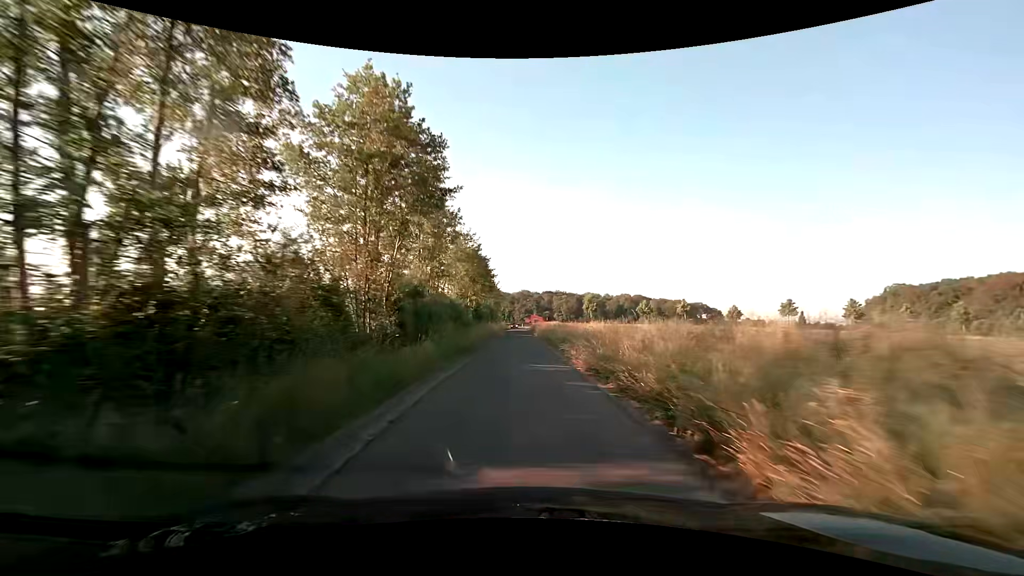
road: unclassified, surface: asphalt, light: Day
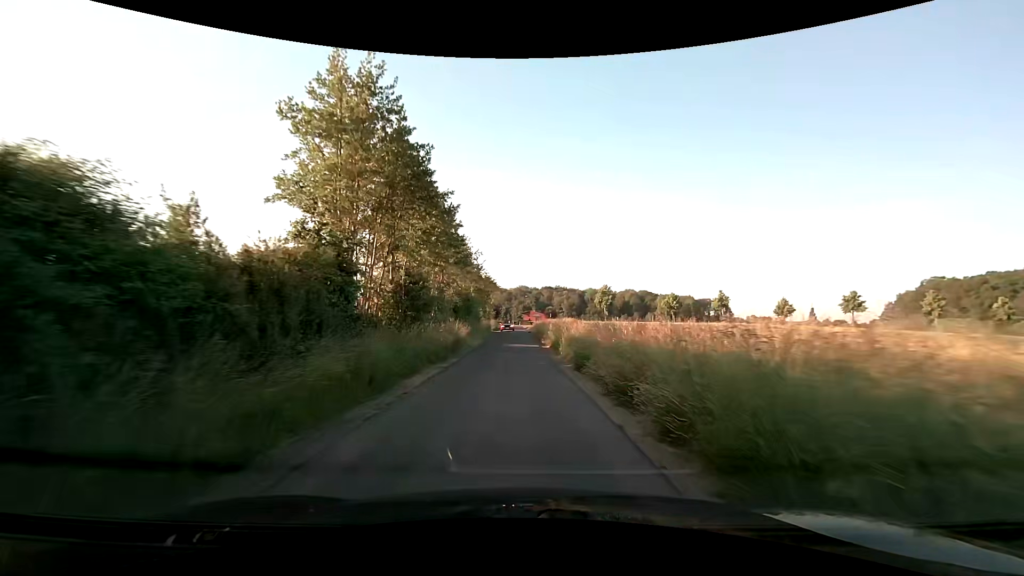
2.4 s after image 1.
(0.0, +29.8) m; 0°
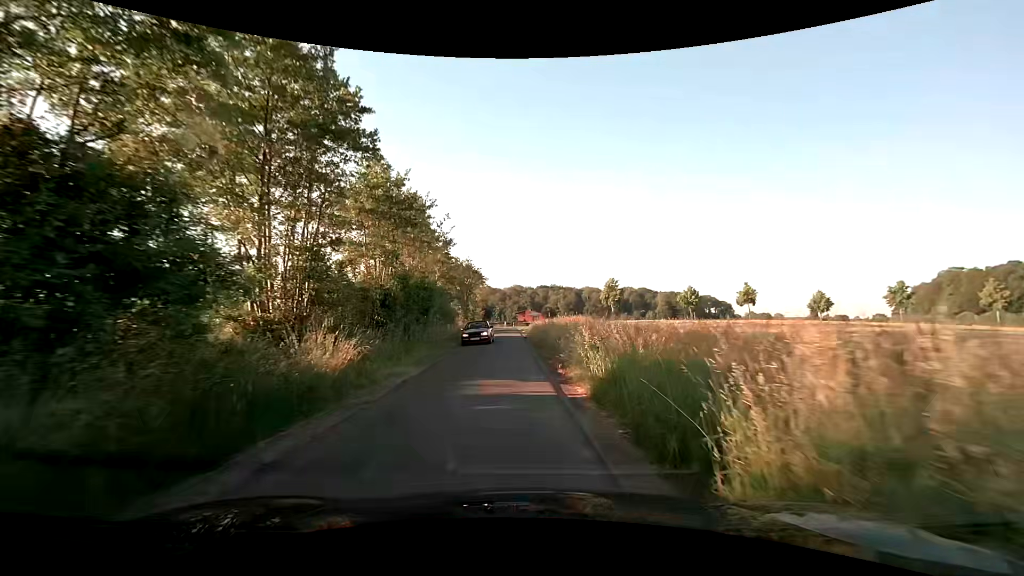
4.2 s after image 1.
(+0.1, +17.2) m; 0°
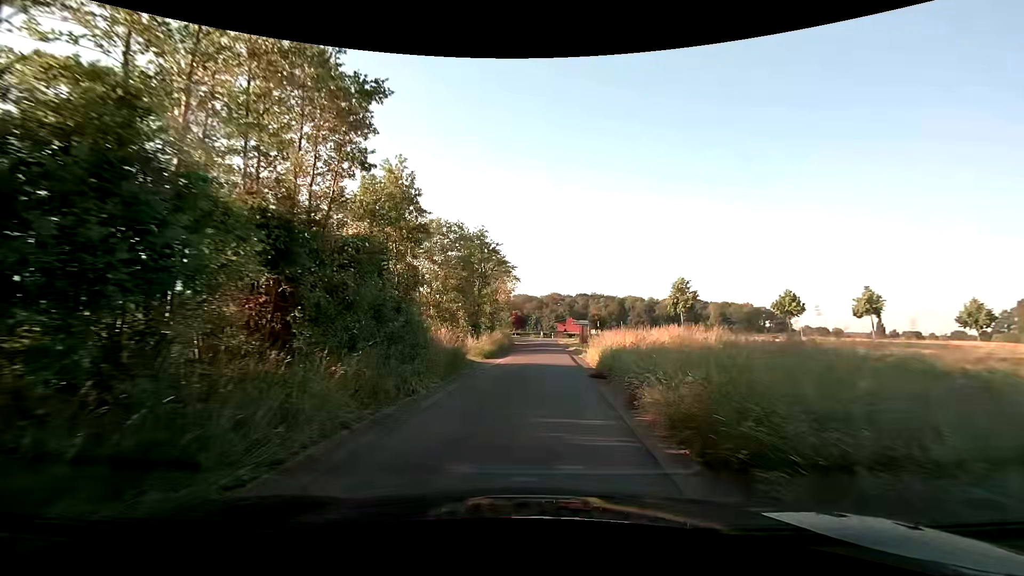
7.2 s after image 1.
(-0.5, +23.5) m; -4°
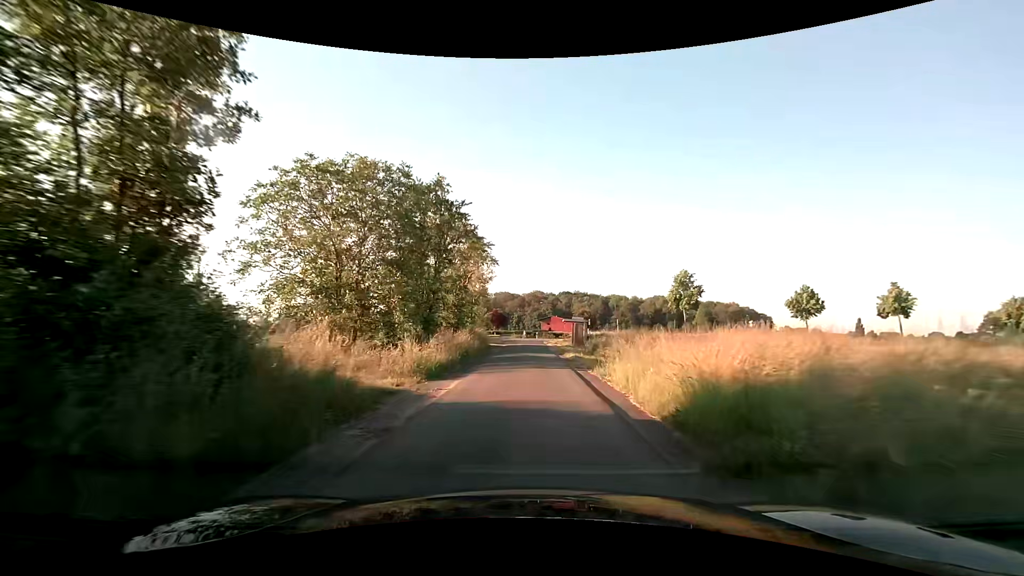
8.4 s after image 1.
(+0.2, +11.6) m; +2°
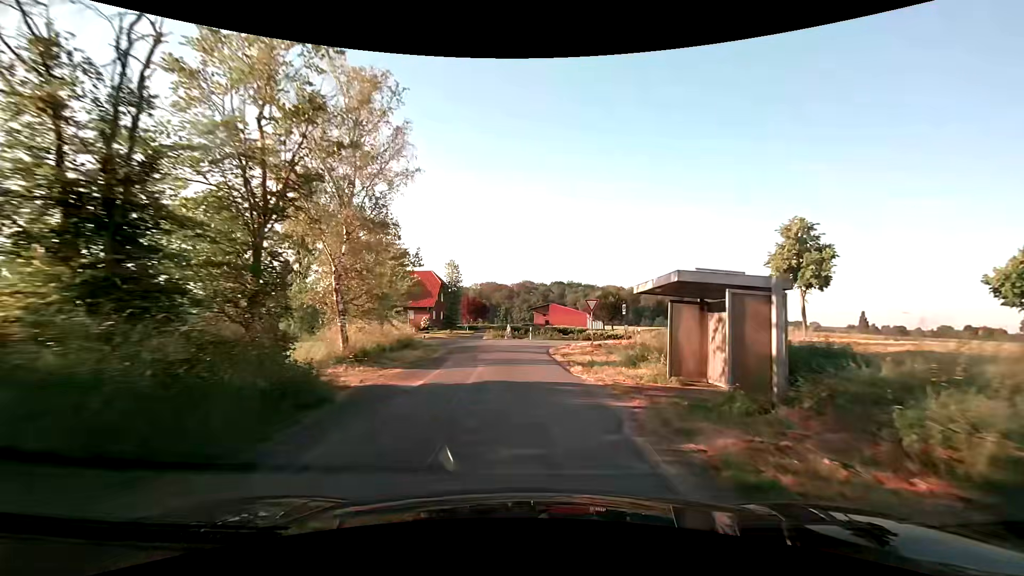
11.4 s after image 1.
(+0.7, +33.6) m; +2°
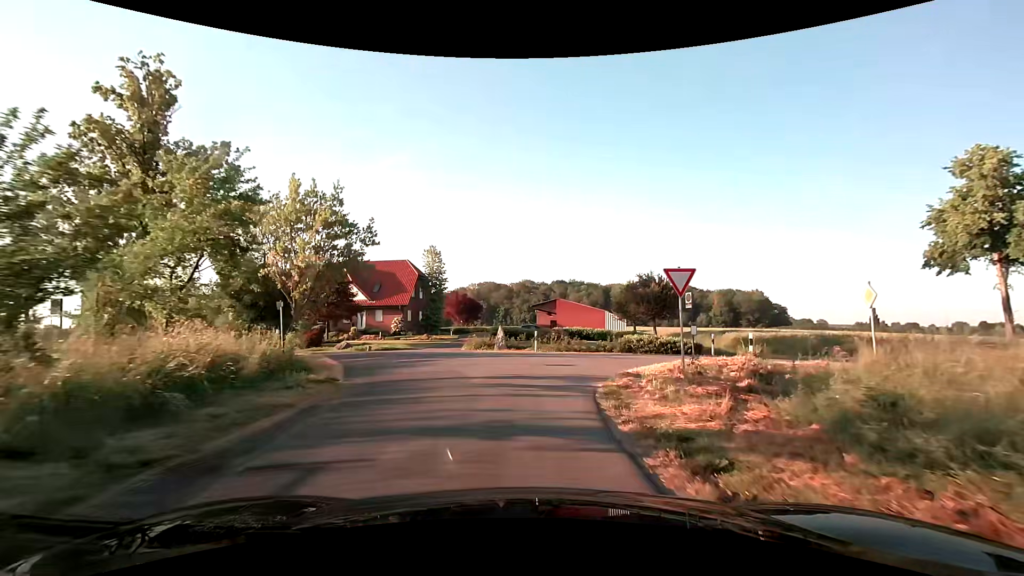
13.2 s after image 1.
(0.0, +16.2) m; 0°
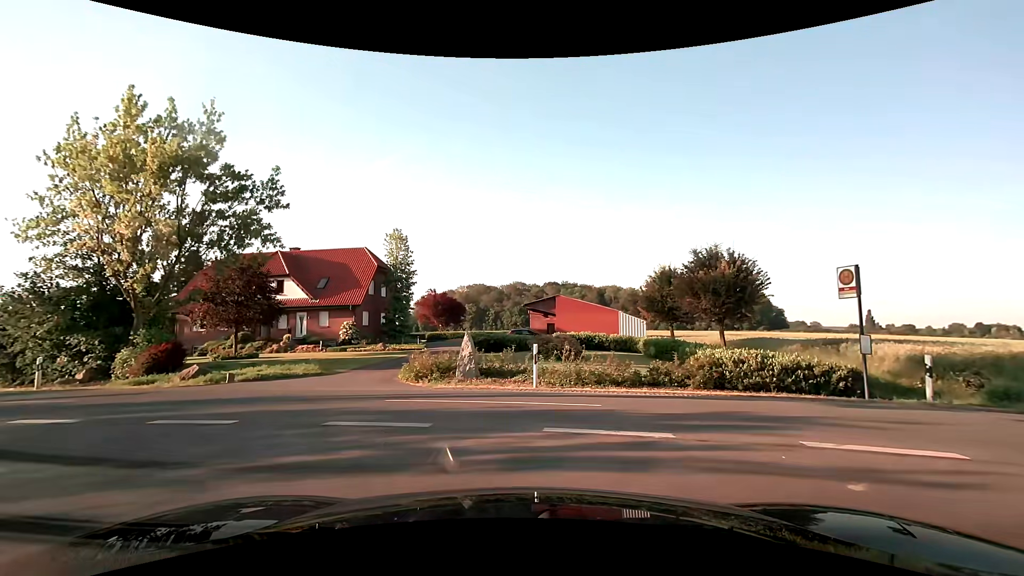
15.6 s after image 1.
(+0.1, +12.6) m; +2°
(-3, +9) (-11, +15) (-20, +18) (-30, +22) (-39, +25) (-49, +29) (-58, +32) (-67, +35) (-77, +39) (-87, +41) m
